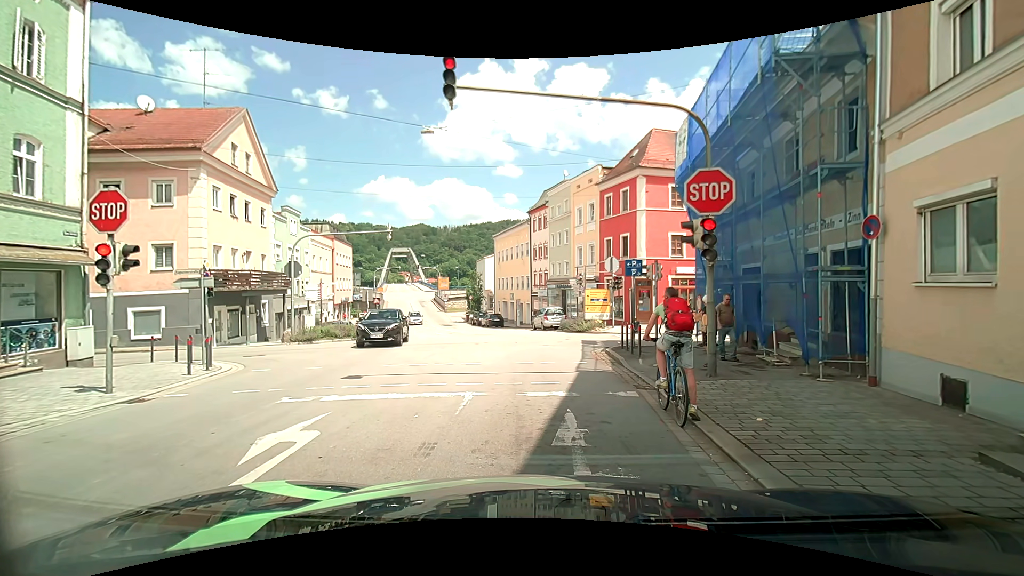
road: tertiary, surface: asphalt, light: Day
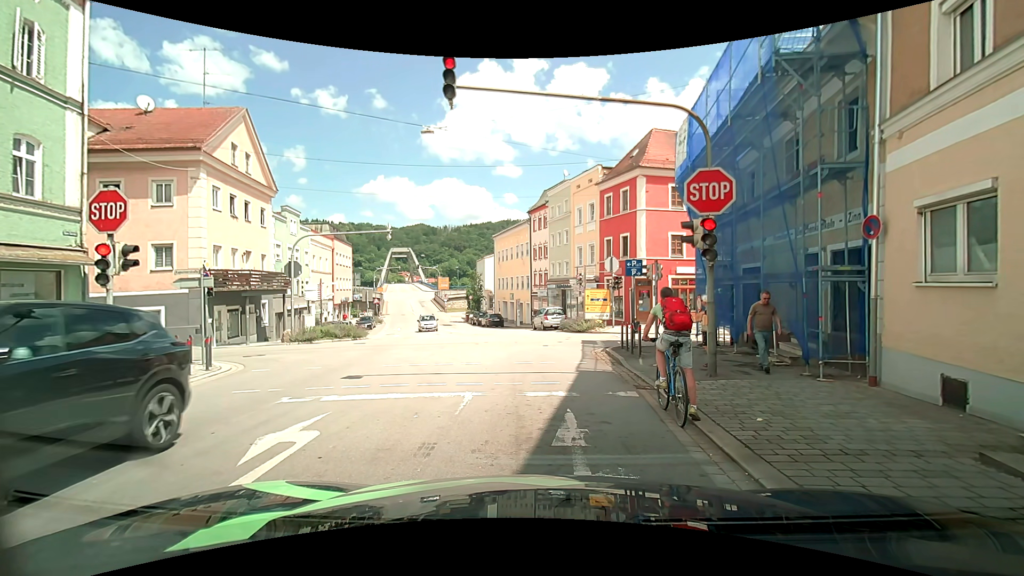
(0.0, +0.1) m; 0°
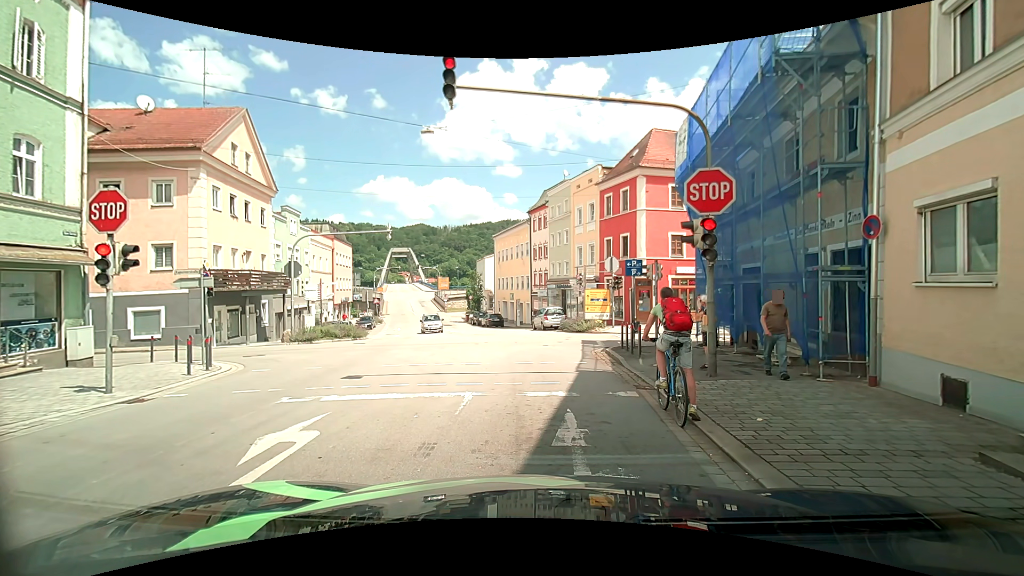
(0.0, 0.0) m; 0°
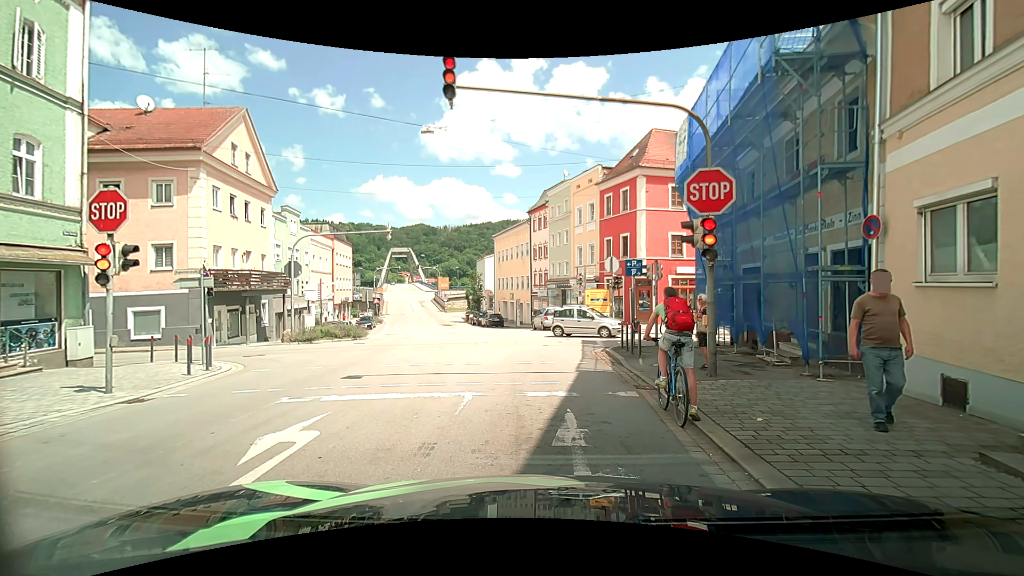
(0.0, 0.0) m; 0°
